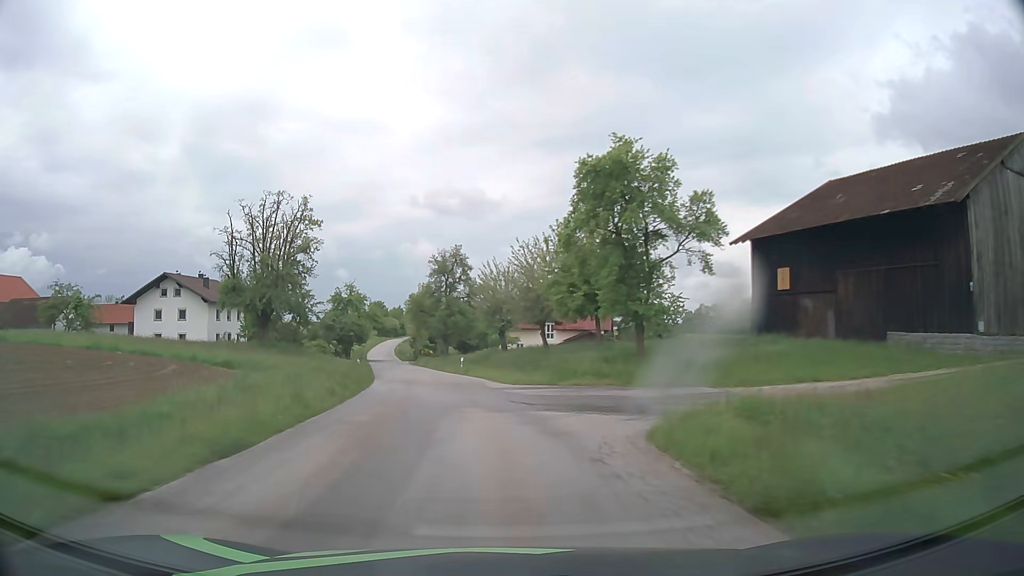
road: tertiary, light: Day
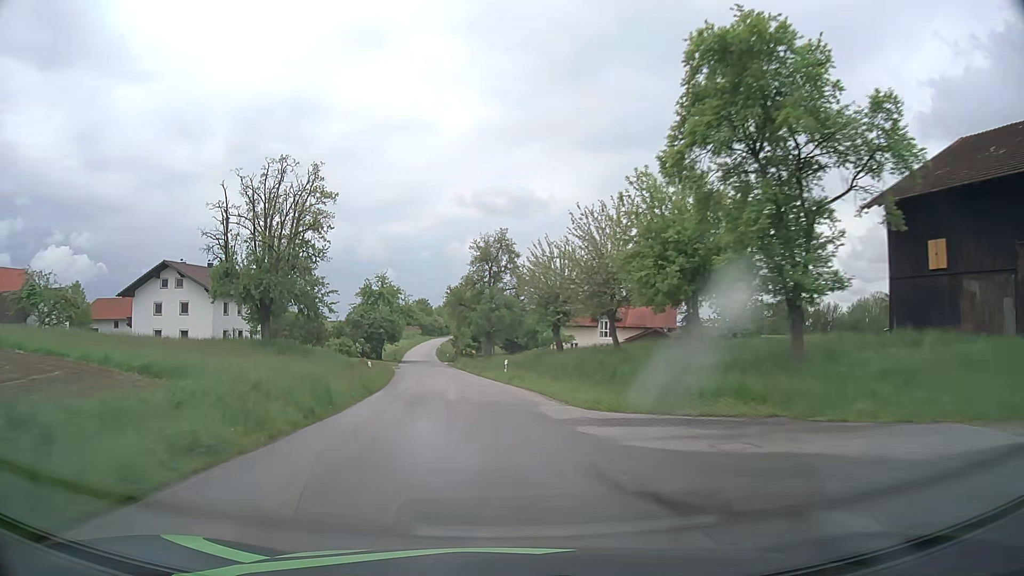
(-0.5, +11.0) m; -4°
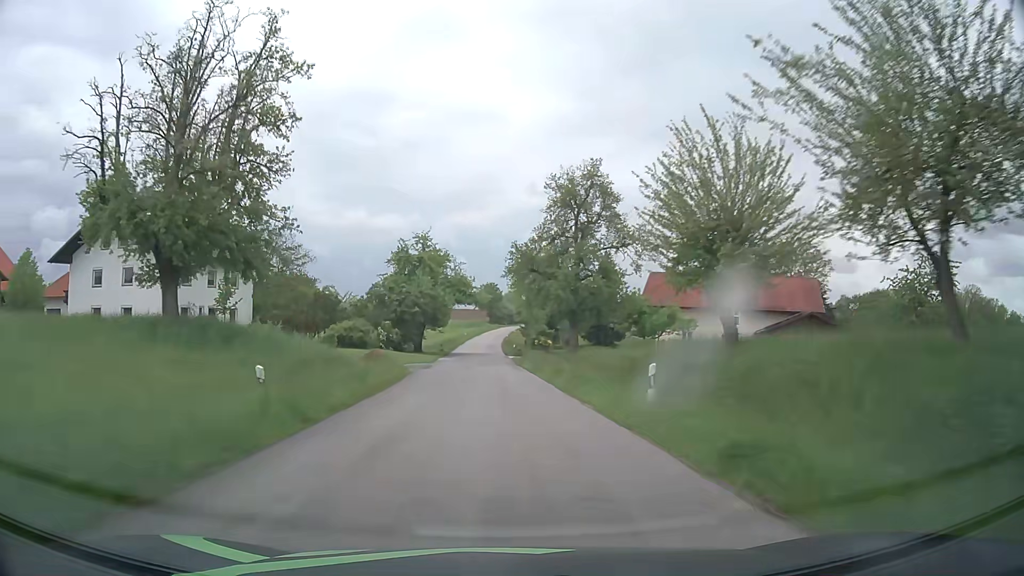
(-1.4, +23.3) m; -6°
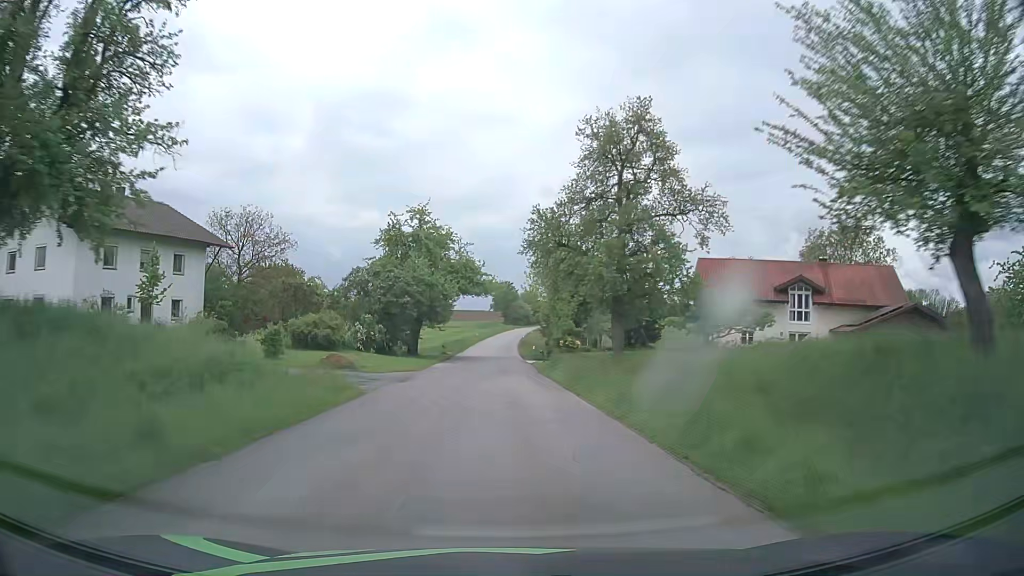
(-0.2, +12.3) m; -1°
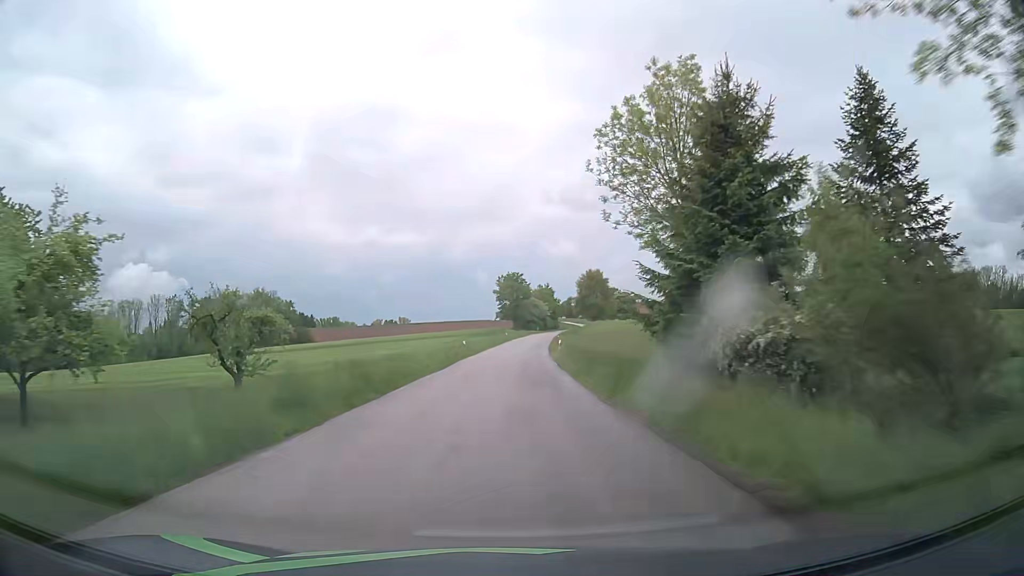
(-1.1, +51.5) m; -1°
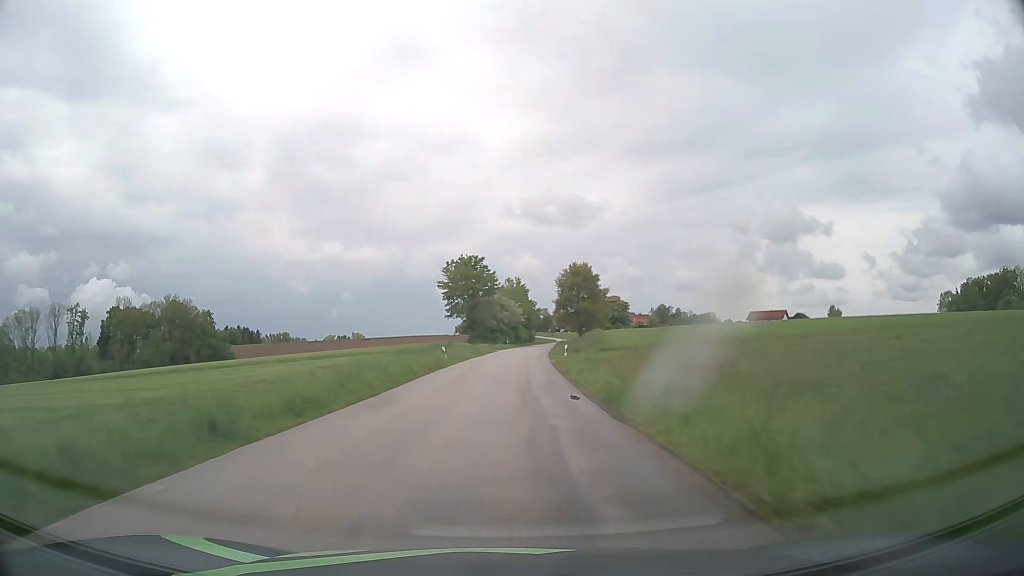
(+1.3, +53.3) m; +3°
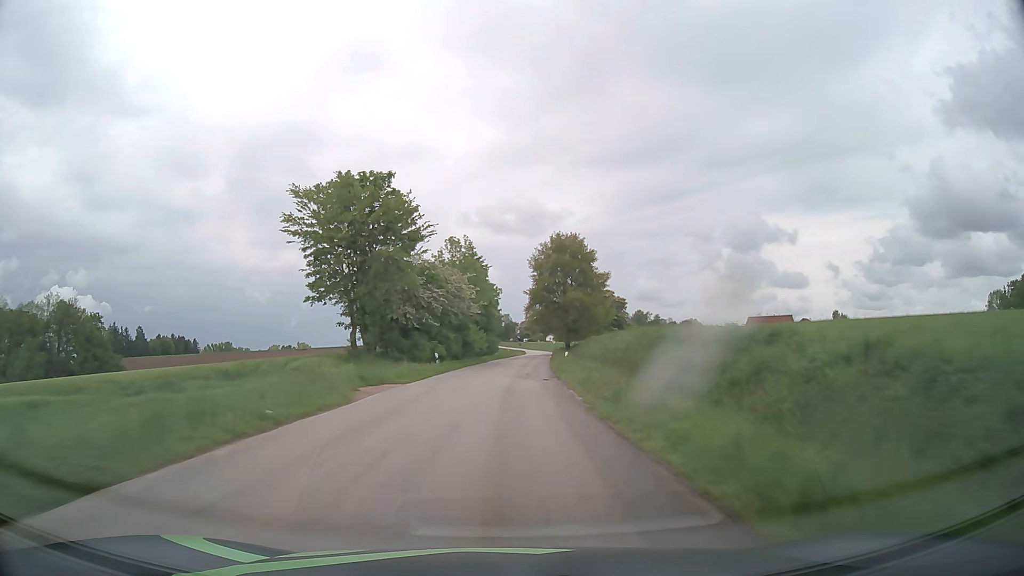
(+1.7, +53.9) m; +3°
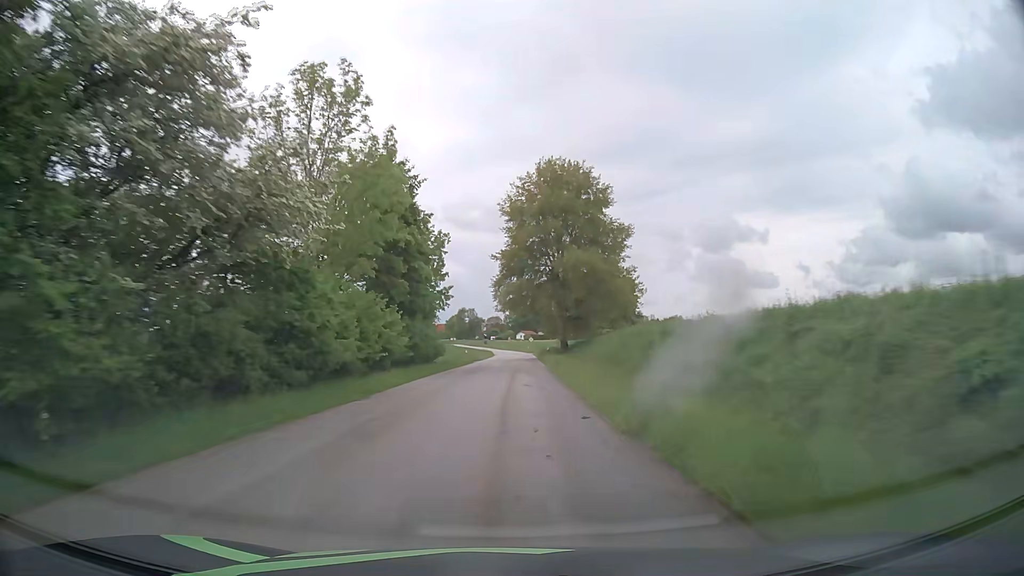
(+1.1, +40.6) m; +3°
(0, +10) (0, +20) (0, +30) (+1, +40) (+1, +50) (+1, +60) (+1, +70) (+1, +80) (+2, +90) (+2, +100) m
